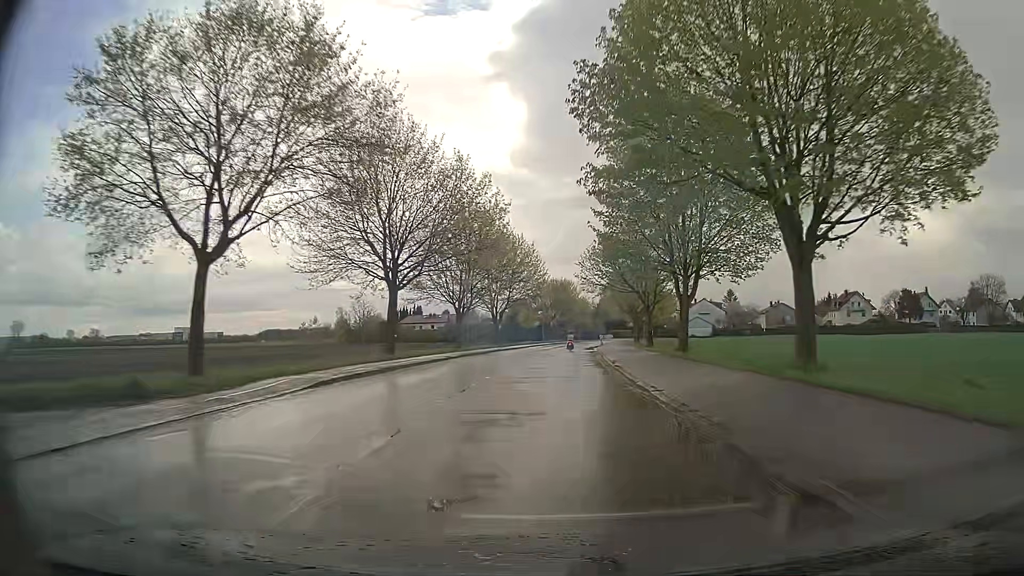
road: residential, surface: asphalt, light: Day
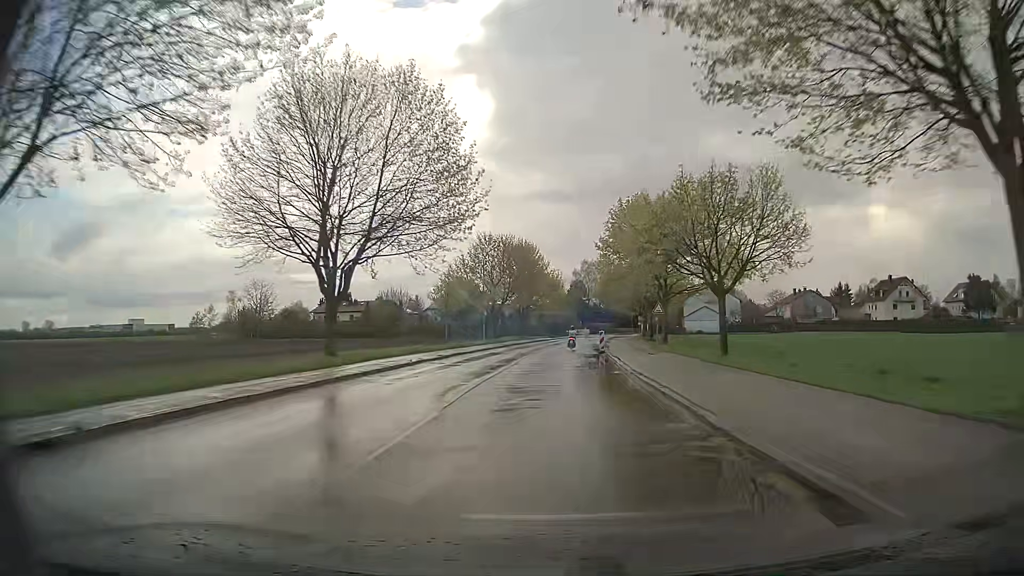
(+1.5, +45.8) m; +3°
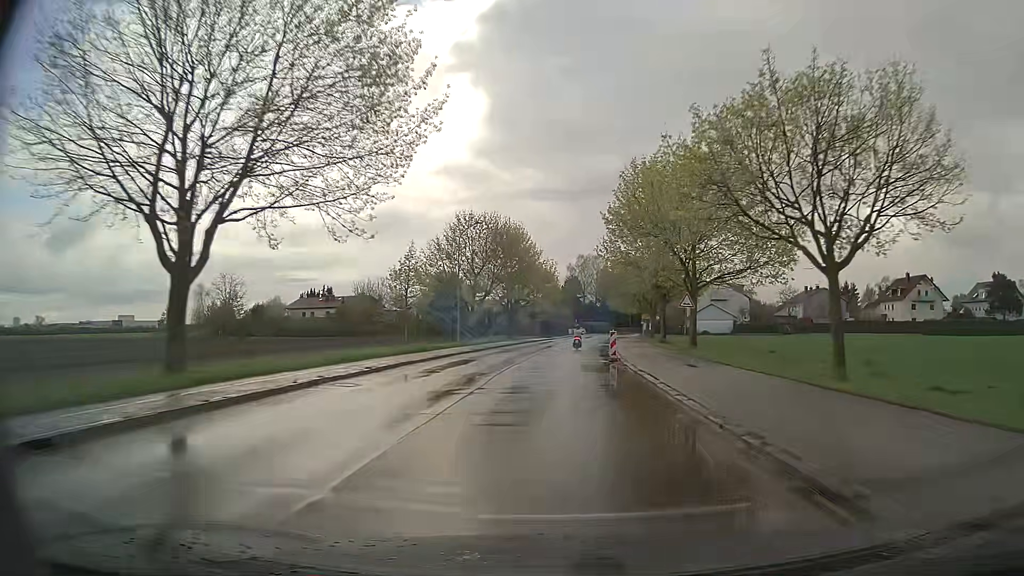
(+0.1, +11.1) m; +1°
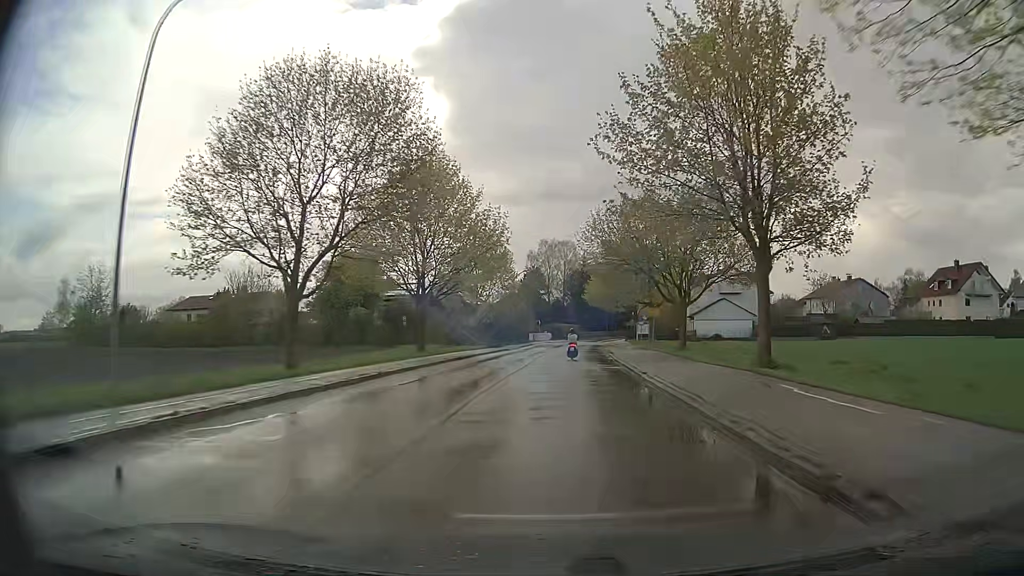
(+0.7, +32.0) m; +3°
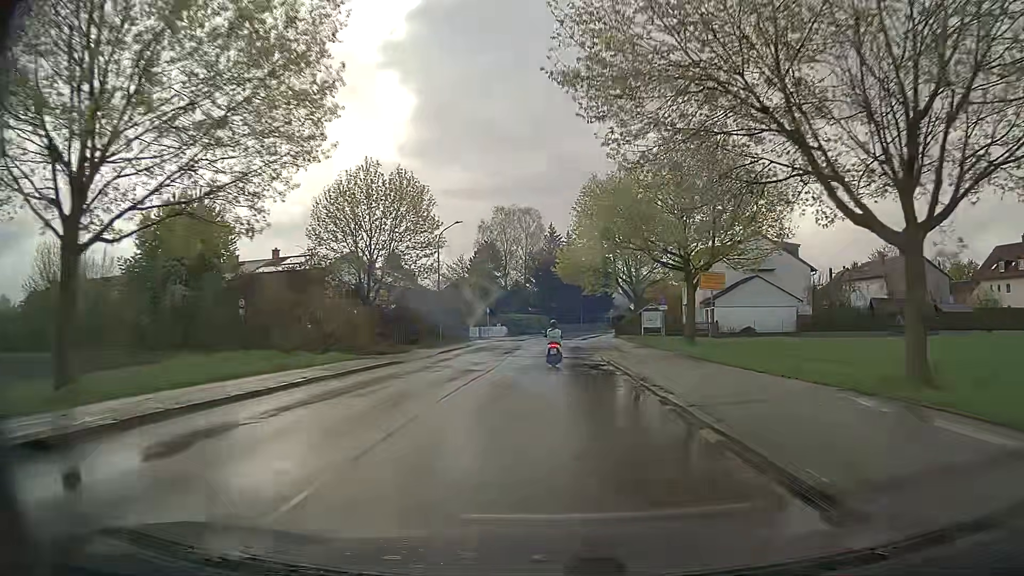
(+0.8, +27.8) m; +3°
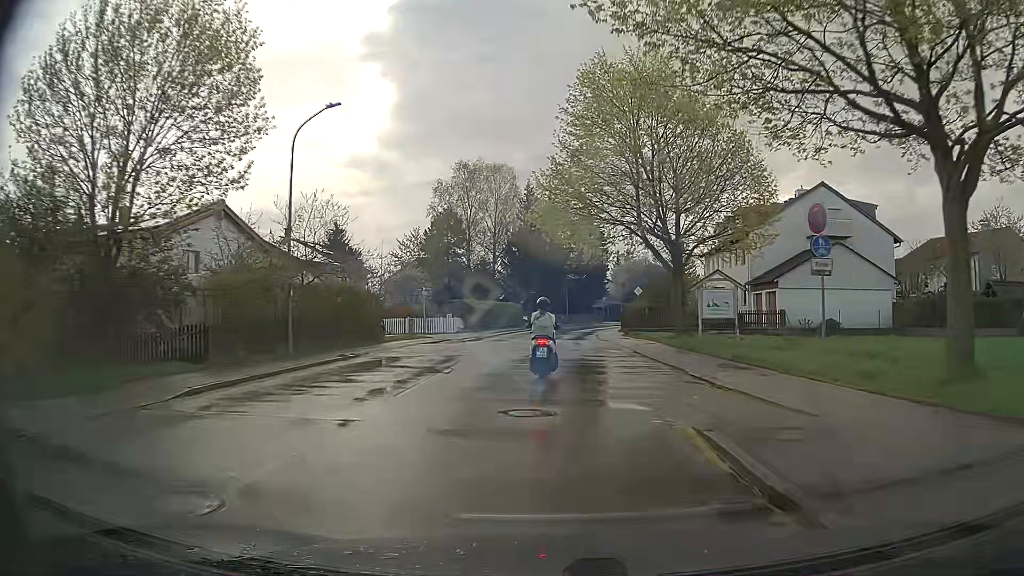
(+0.3, +21.3) m; +2°
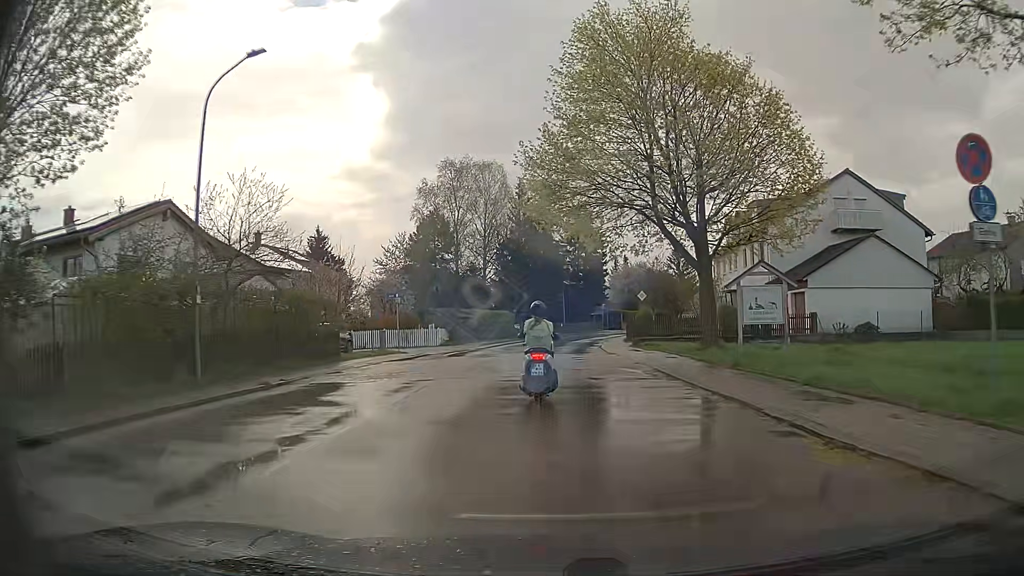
(0.0, +5.2) m; 0°
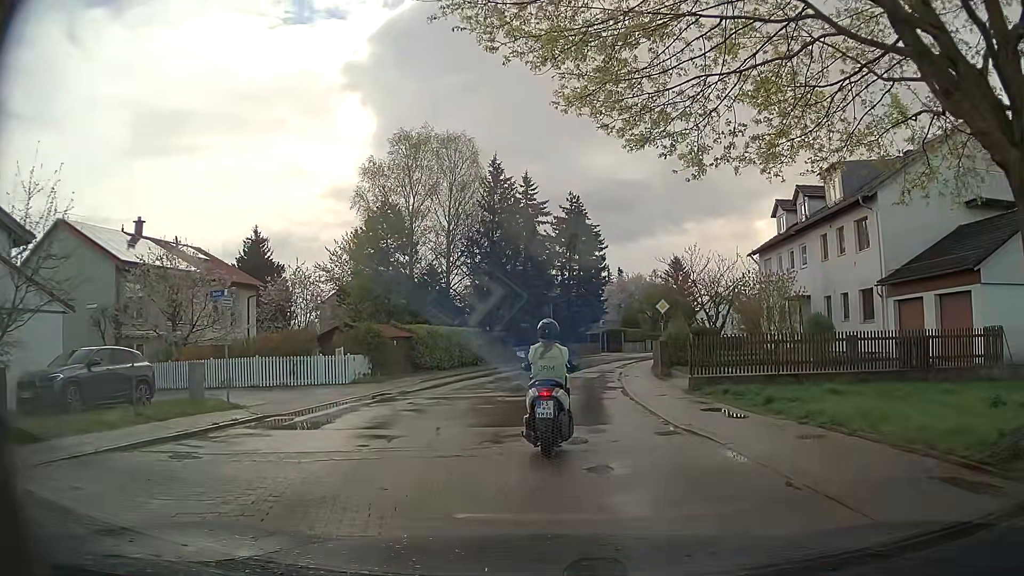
(+0.3, +15.7) m; +2°
(0, +10) (0, +20) (+1, +30) (+3, +40) (+5, +49) (+9, +59) (+13, +68) (+18, +77) (+23, +85) (+29, +93) m
